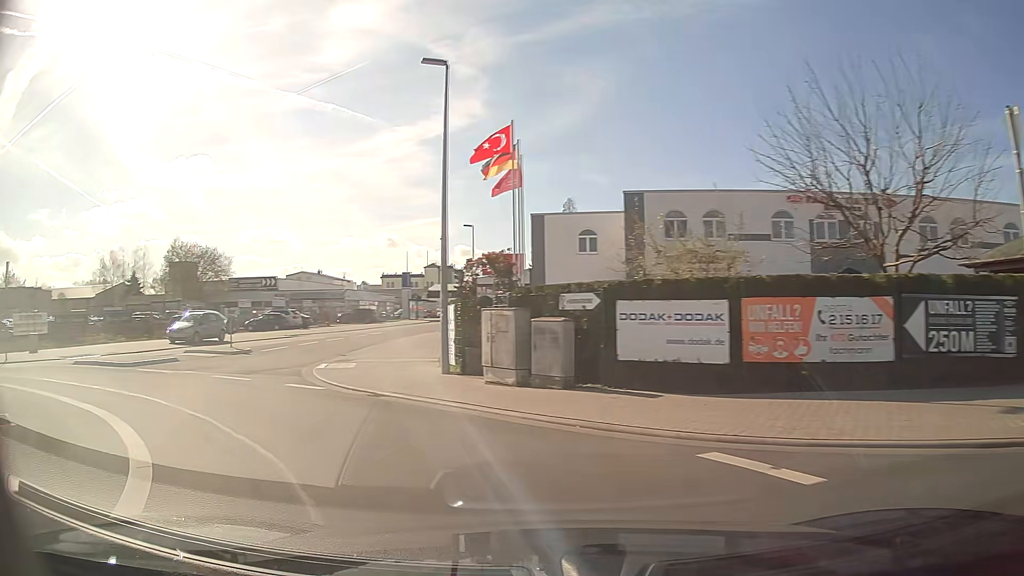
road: tertiary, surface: asphalt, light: Day
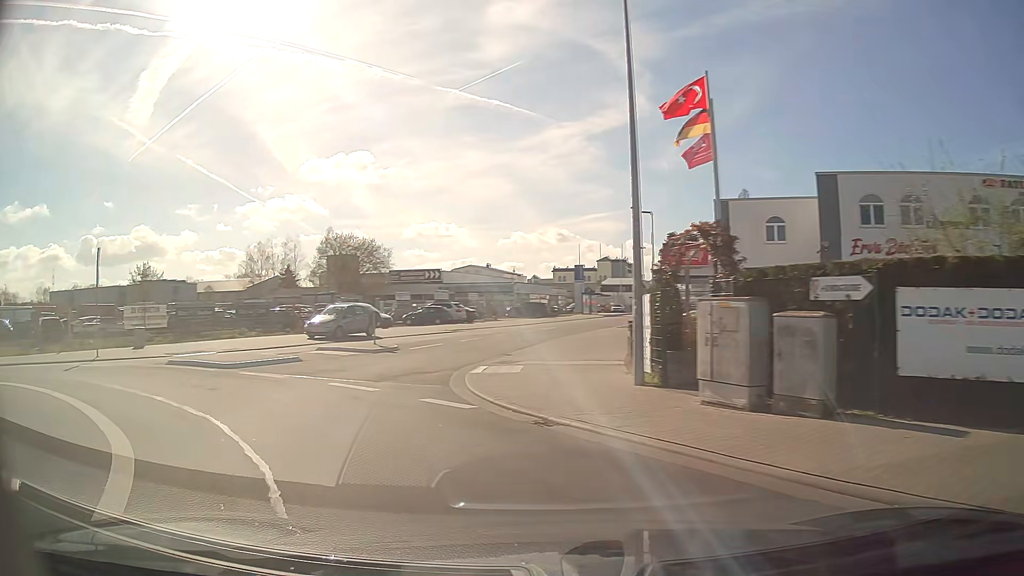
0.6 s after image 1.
(-0.5, +3.9) m; -14°
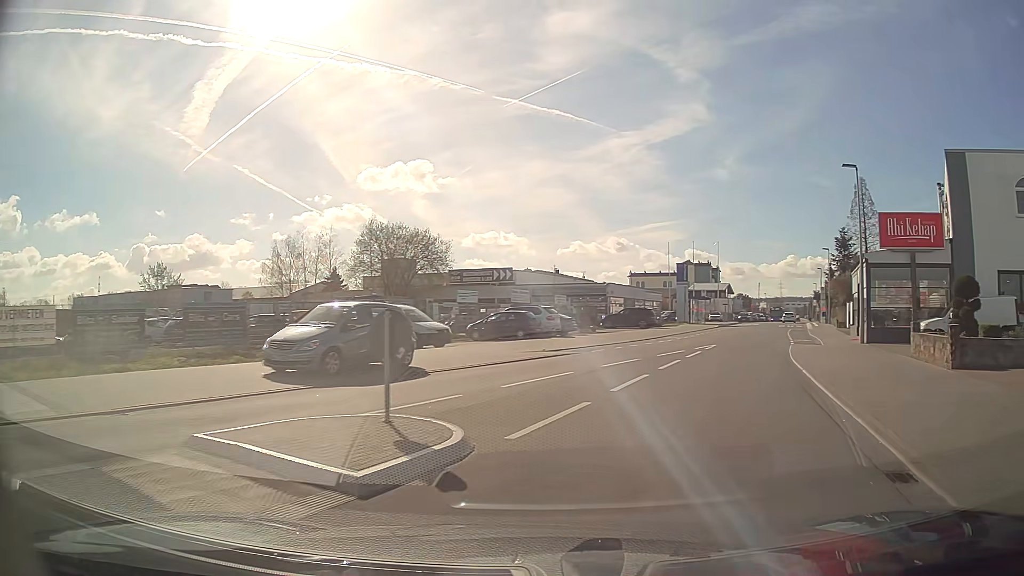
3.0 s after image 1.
(-3.7, +17.3) m; -5°
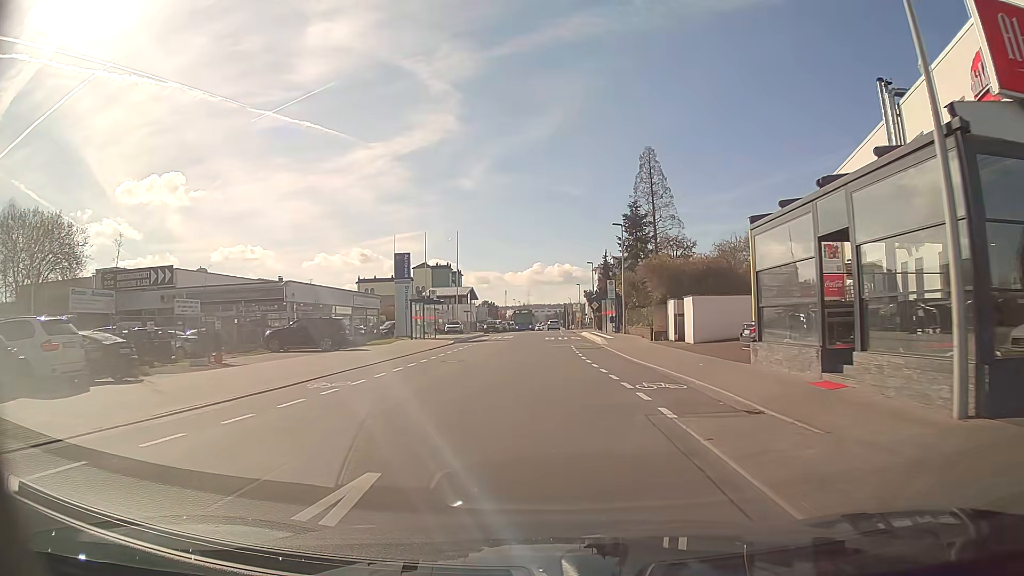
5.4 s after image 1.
(+5.7, +21.7) m; +22°
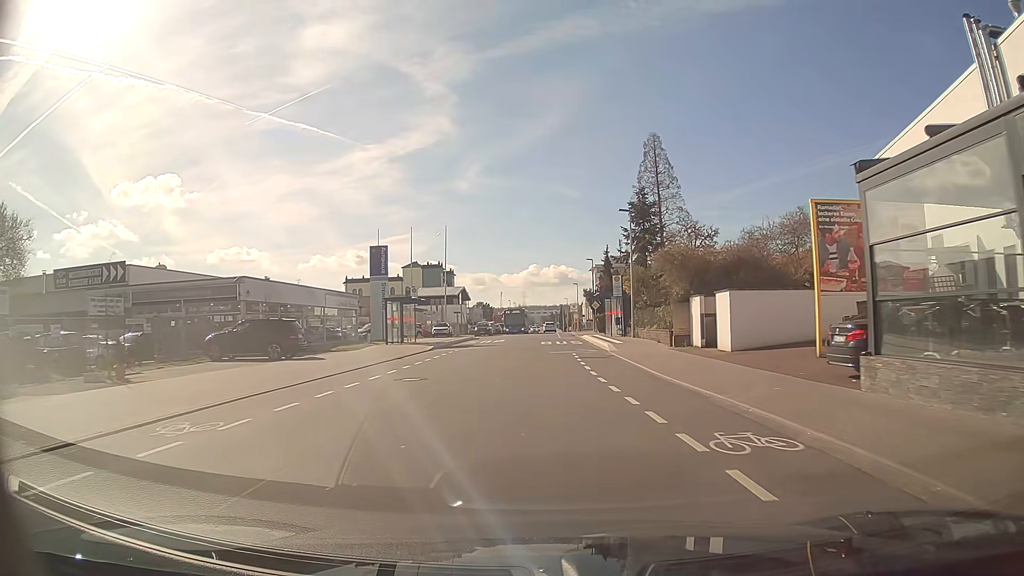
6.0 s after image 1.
(0.0, +6.5) m; 0°
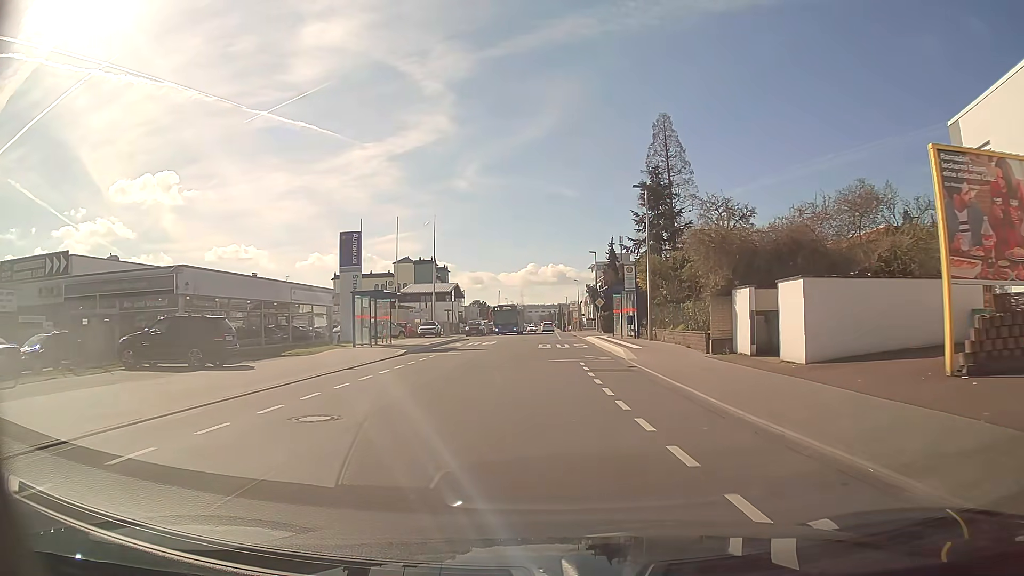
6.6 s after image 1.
(0.0, +6.9) m; 0°
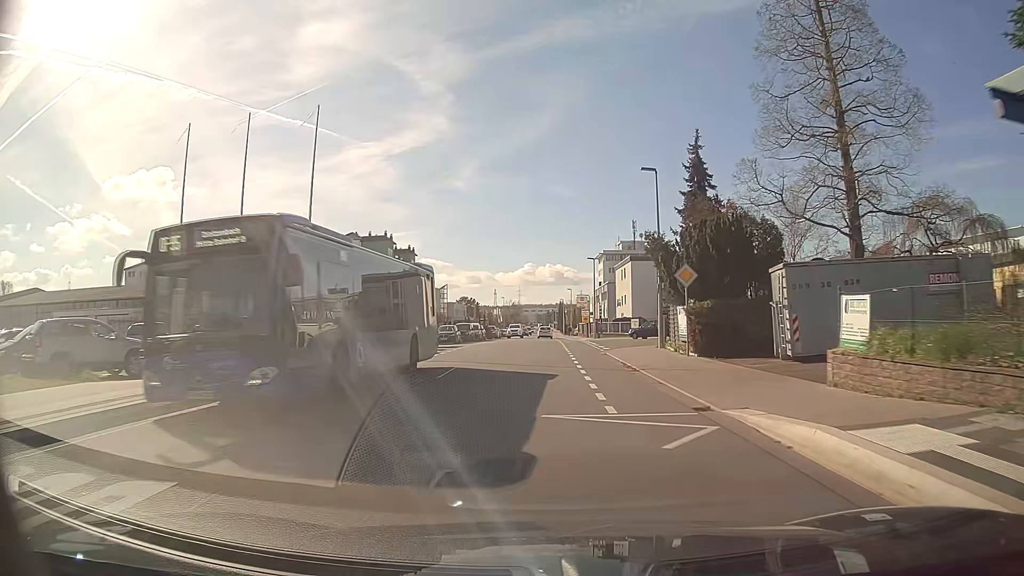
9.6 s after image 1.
(+0.2, +37.0) m; 0°
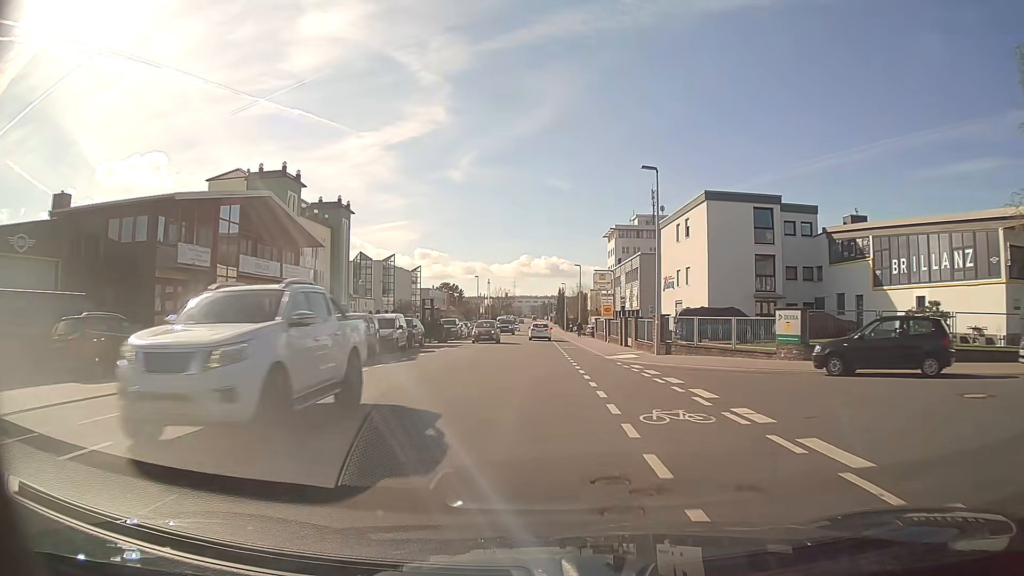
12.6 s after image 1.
(0.0, +37.4) m; 0°
(0, +10) (0, +20) (0, +30) (0, +40) (0, +50) (0, +60) (0, +70) (-1, +80) (-1, +90) (-1, +100) m
